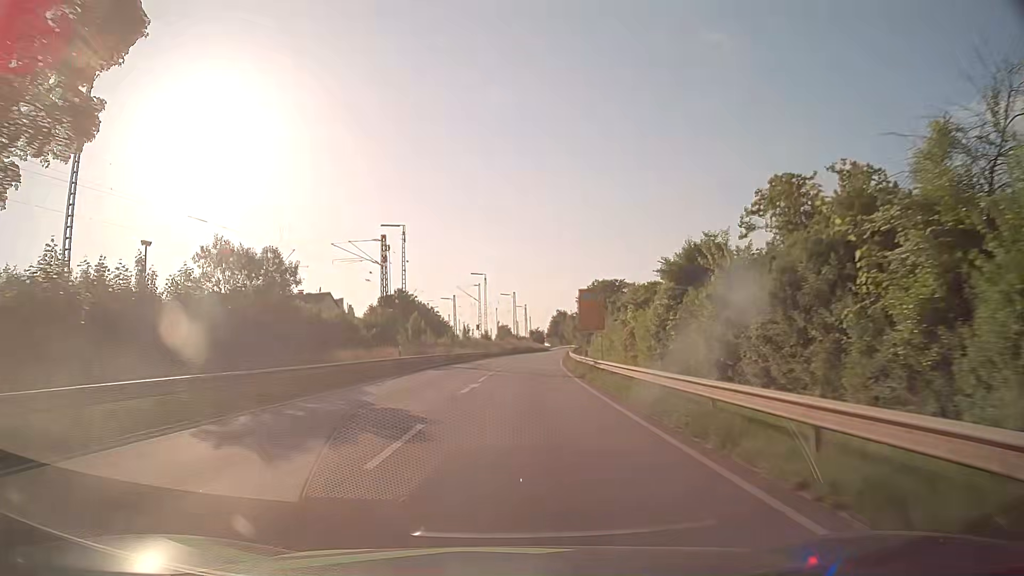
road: primary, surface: asphalt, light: Day
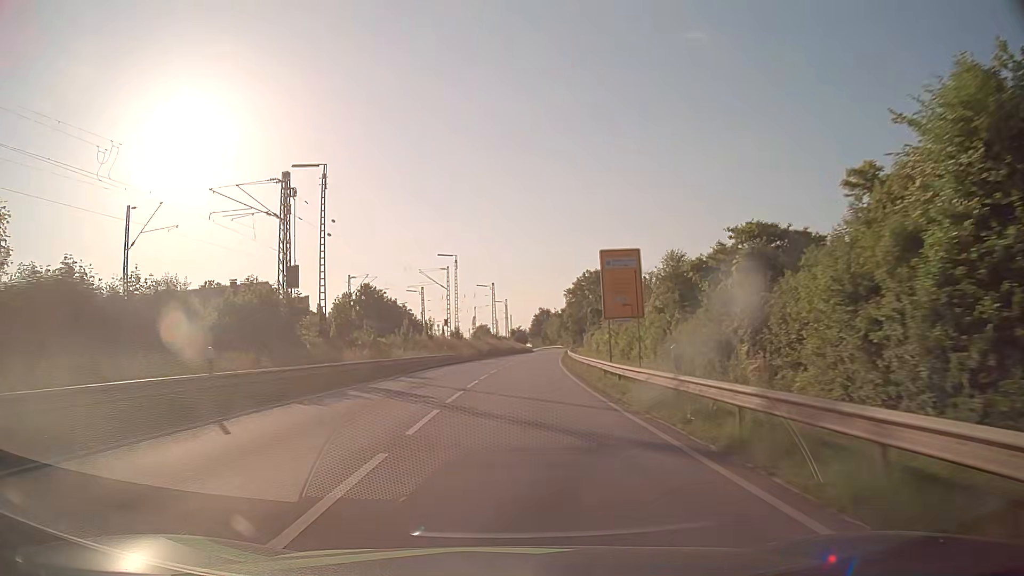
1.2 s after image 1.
(+0.2, +21.7) m; +2°
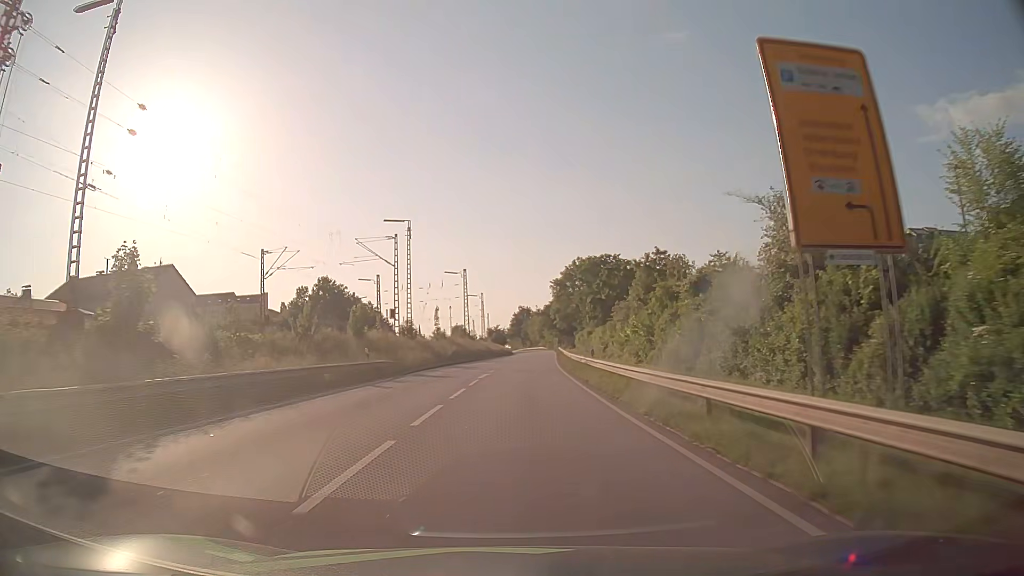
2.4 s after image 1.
(+0.3, +22.9) m; +2°
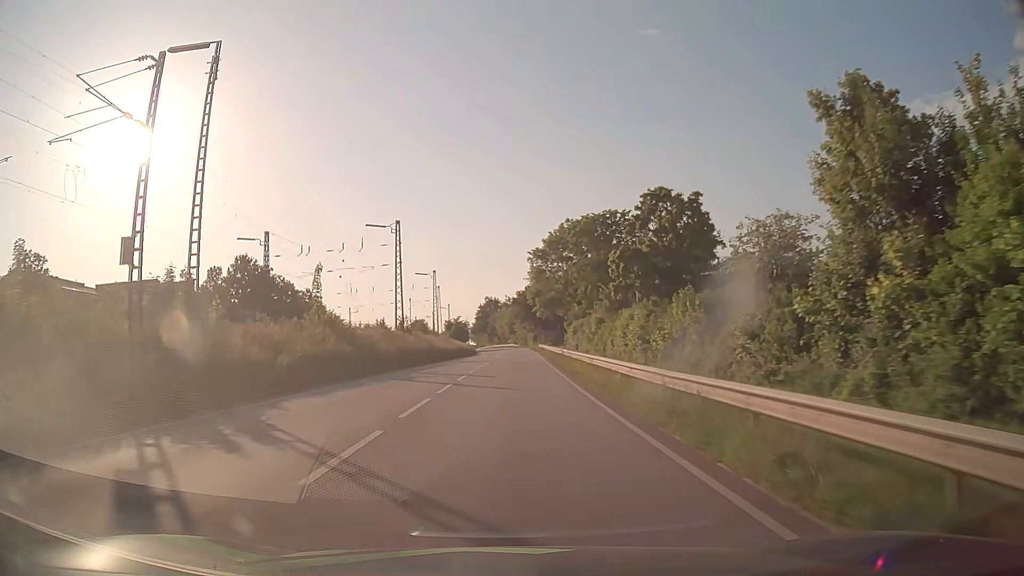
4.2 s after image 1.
(+1.1, +35.2) m; +3°
(0, +10) (0, +20) (0, +30) (0, +40) (+1, +50) (+1, +60) (+1, +70) (+1, +80) (+1, +90) (+1, +100) m
